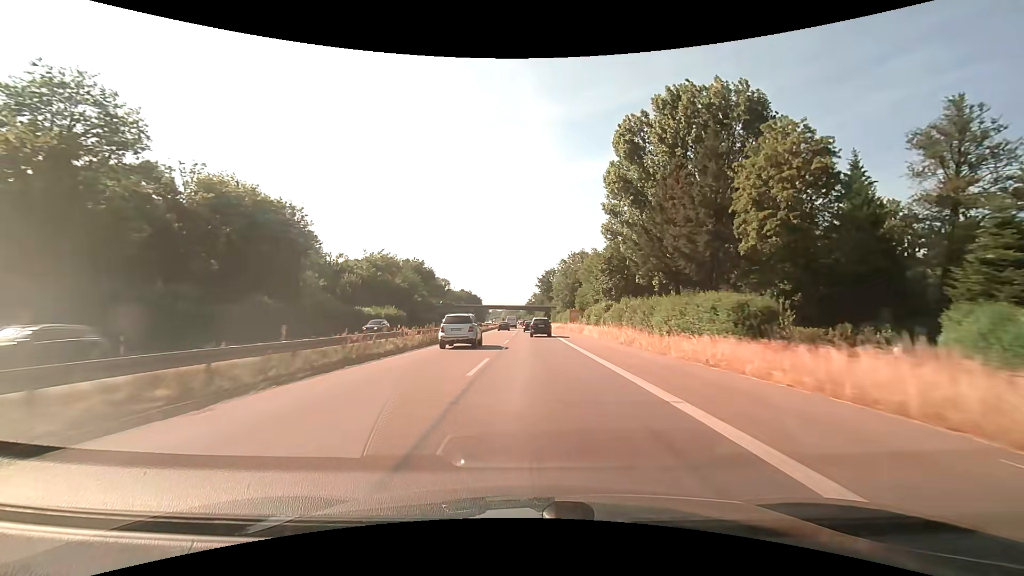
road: trunk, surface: asphalt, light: Day
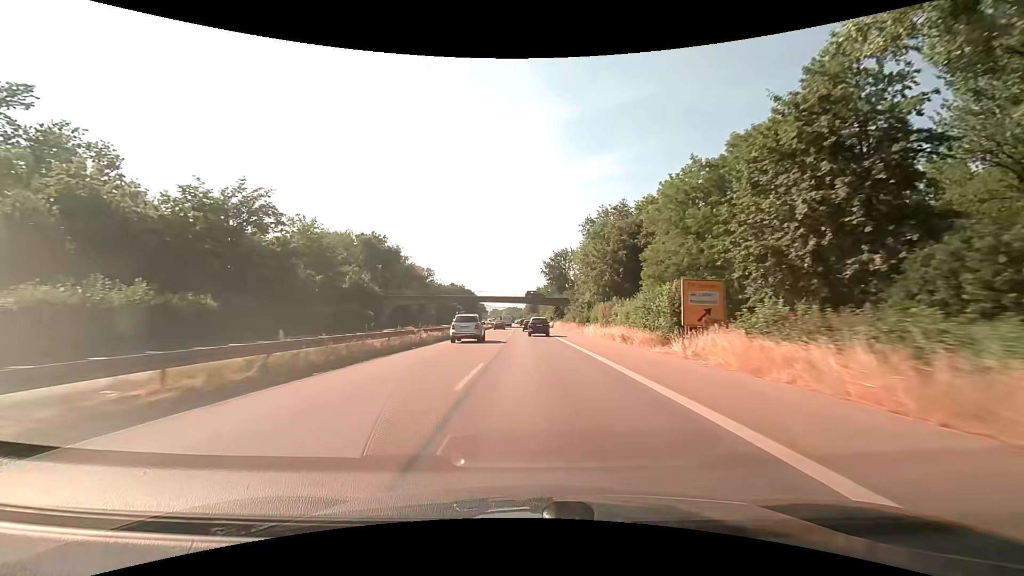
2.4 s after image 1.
(-0.4, +57.8) m; 0°
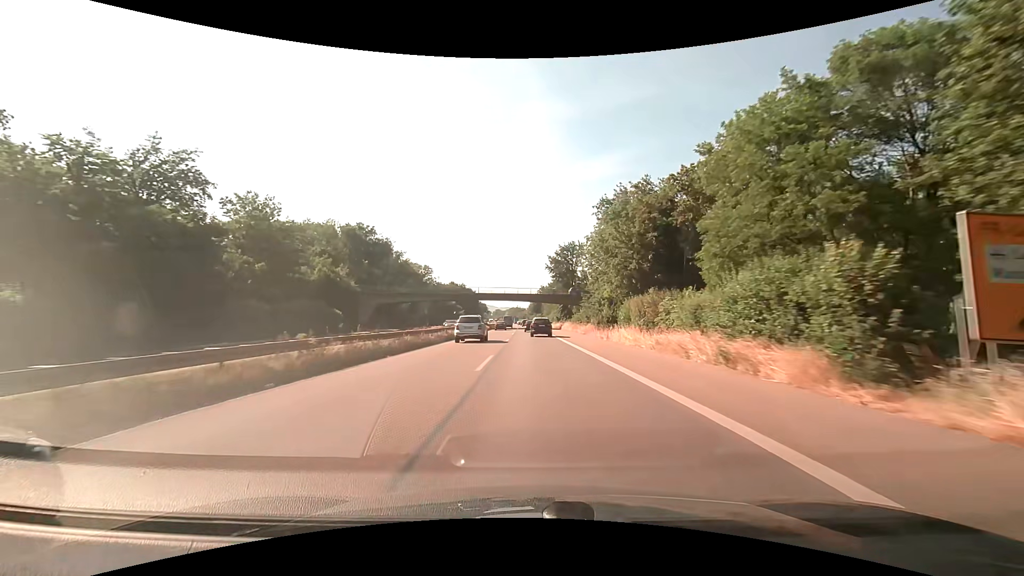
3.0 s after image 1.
(-0.1, +14.4) m; 0°
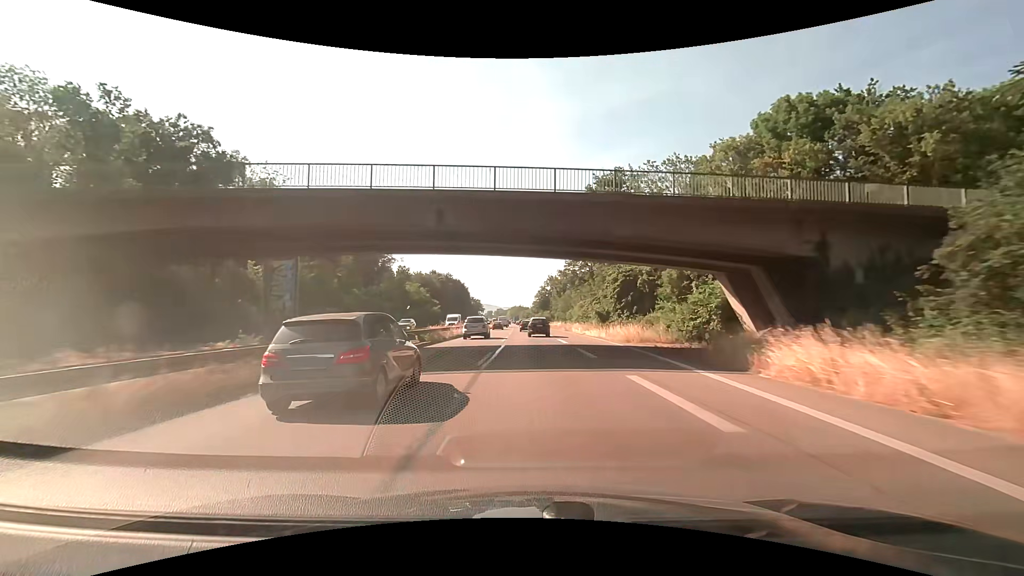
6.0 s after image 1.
(-0.5, +71.6) m; 0°
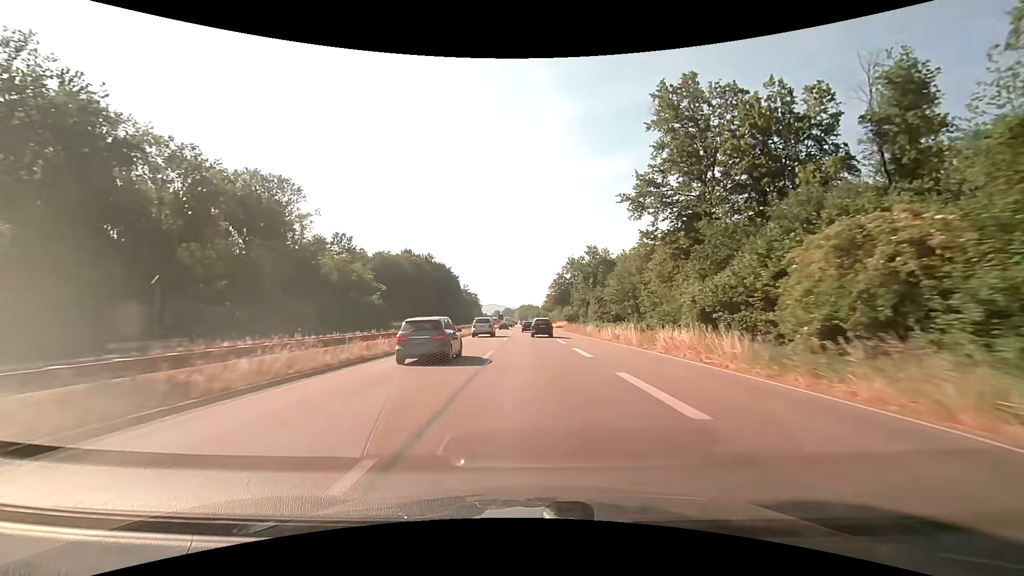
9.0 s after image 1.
(-0.7, +71.1) m; -1°
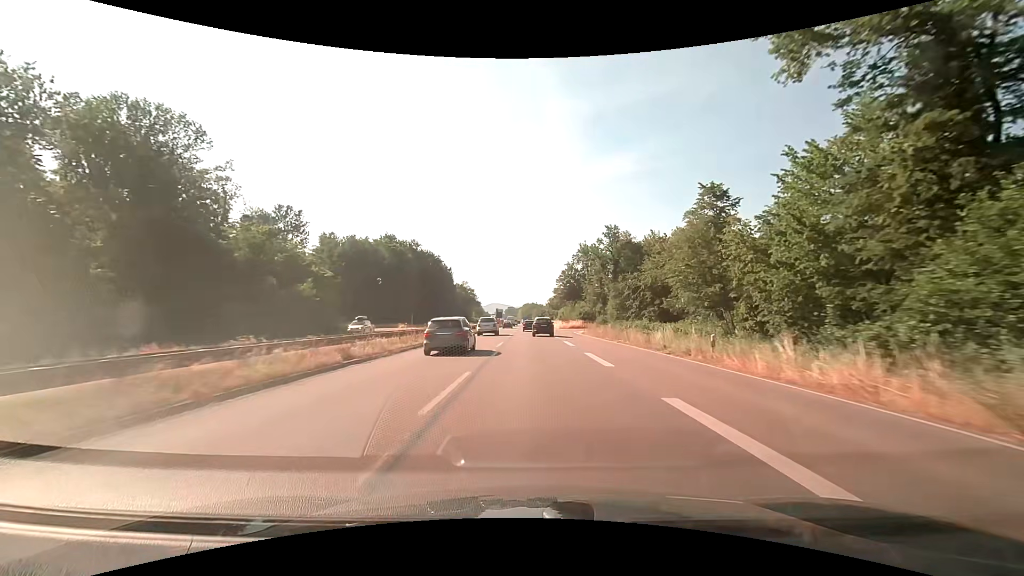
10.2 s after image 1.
(-0.1, +28.4) m; 0°
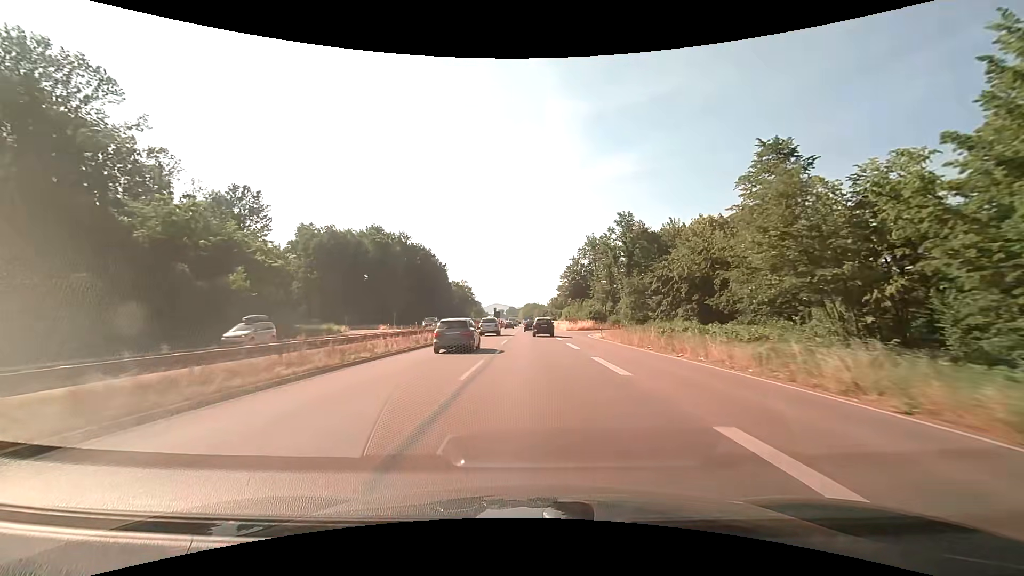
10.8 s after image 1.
(0.0, +14.2) m; 0°
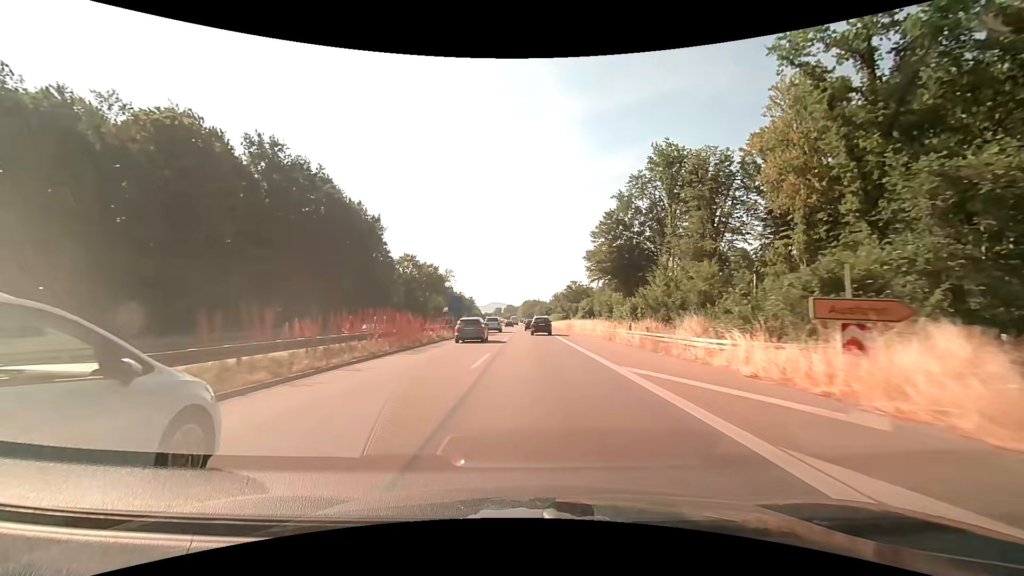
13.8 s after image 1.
(-0.2, +70.4) m; 0°
(0, +10) (0, +20) (0, +30) (0, +40) (0, +50) (0, +60) (0, +70) (0, +80) (0, +90) (0, +100) m
